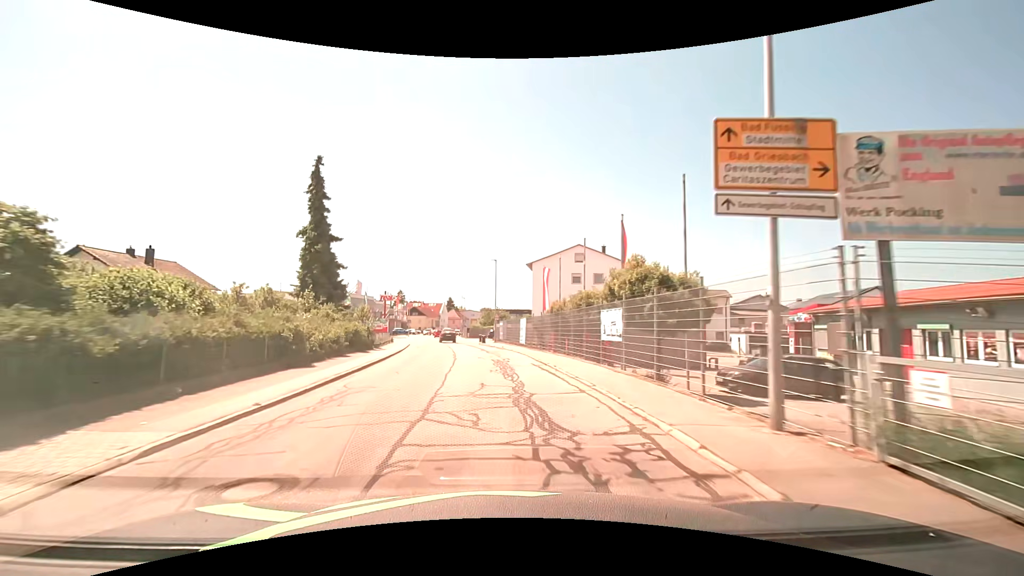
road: unclassified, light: Day
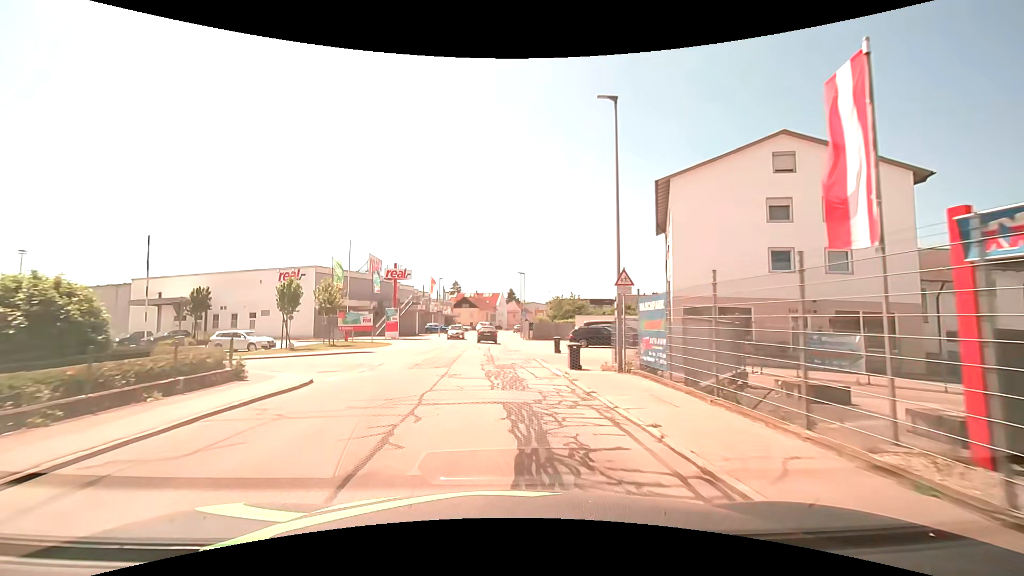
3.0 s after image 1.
(-2.4, +35.3) m; -7°
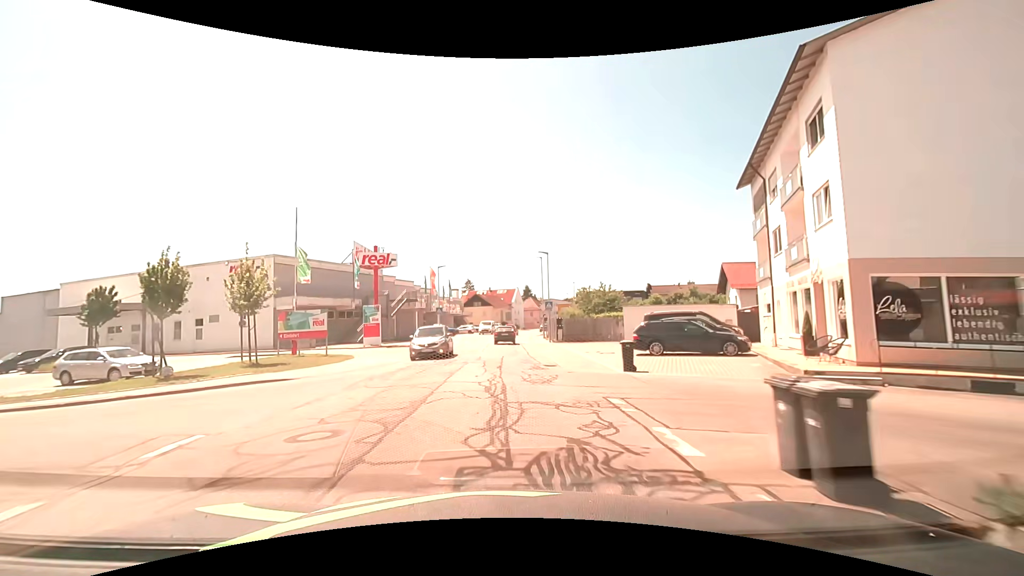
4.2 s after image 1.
(-0.3, +13.5) m; -2°
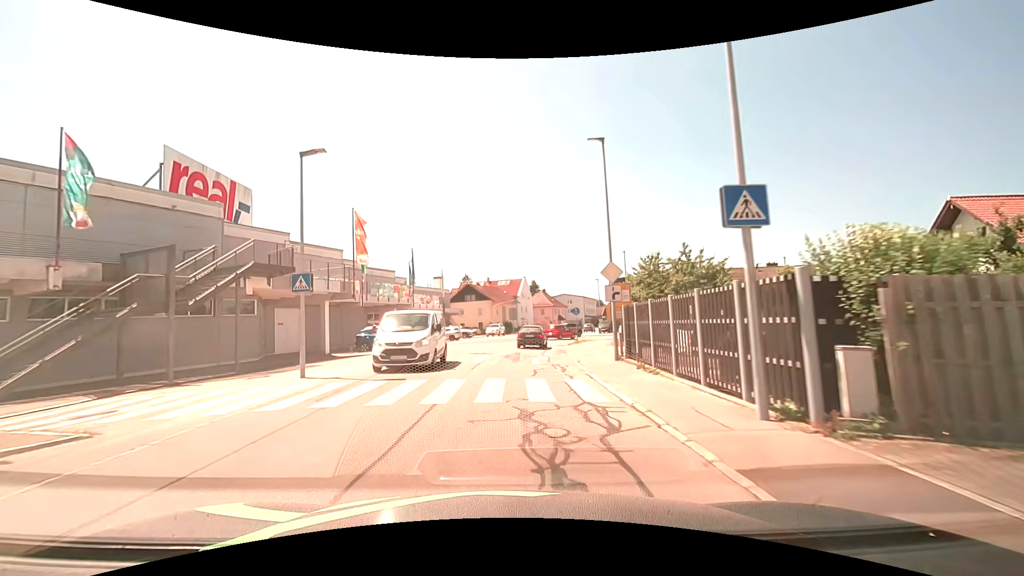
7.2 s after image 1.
(-0.4, +32.3) m; -2°
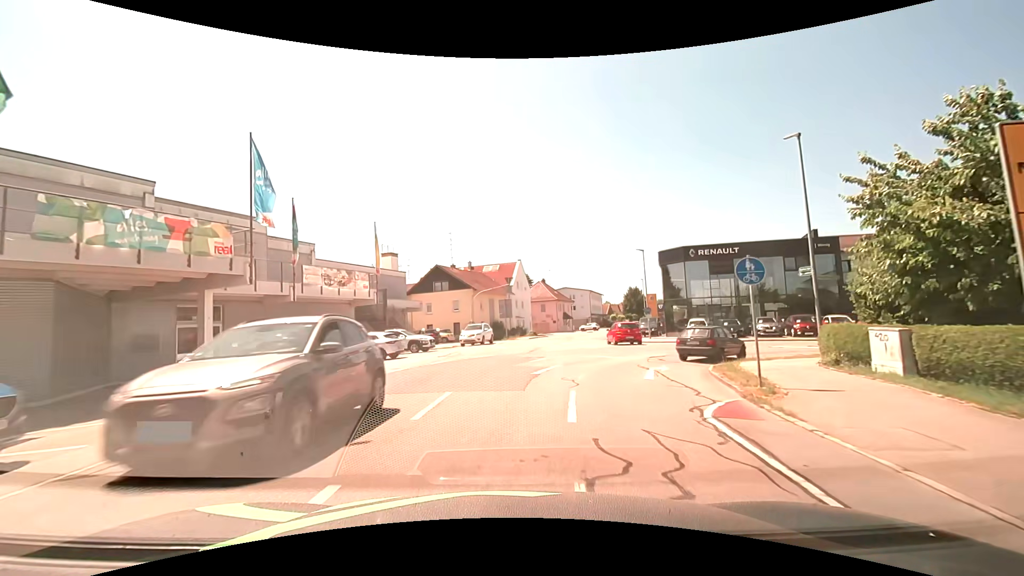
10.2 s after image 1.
(+0.2, +28.3) m; +2°
